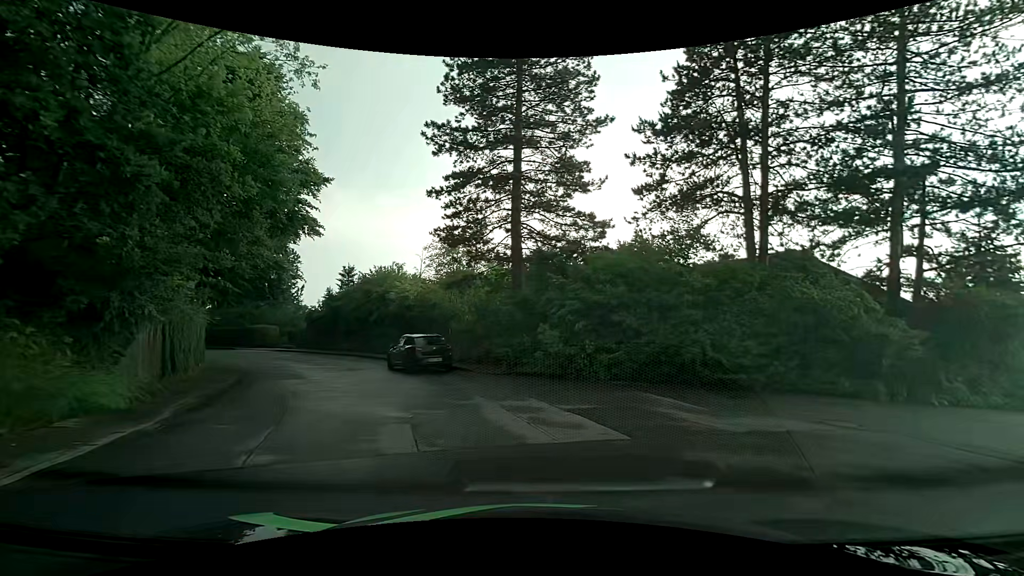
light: Day
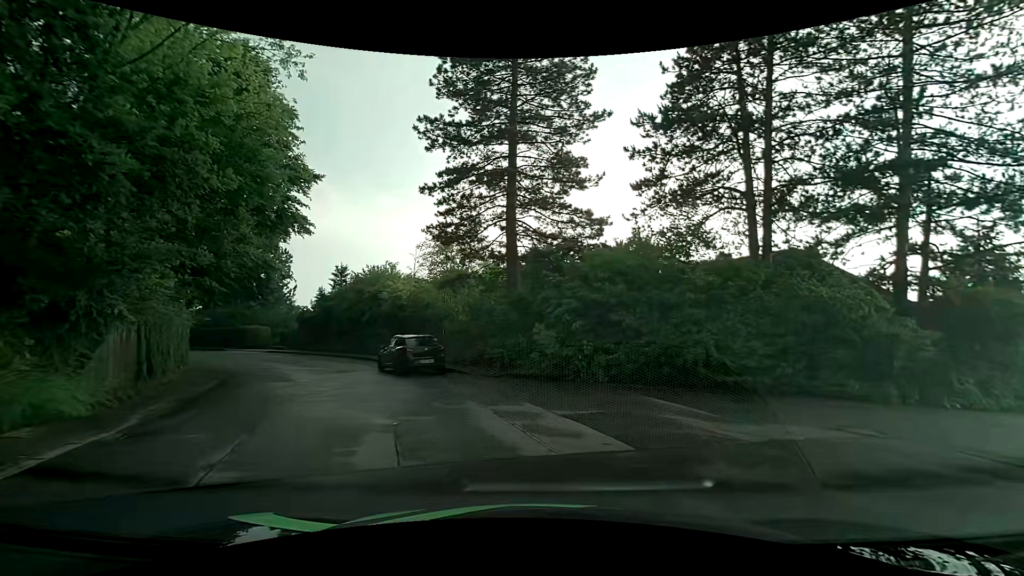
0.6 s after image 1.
(0.0, +0.7) m; 0°
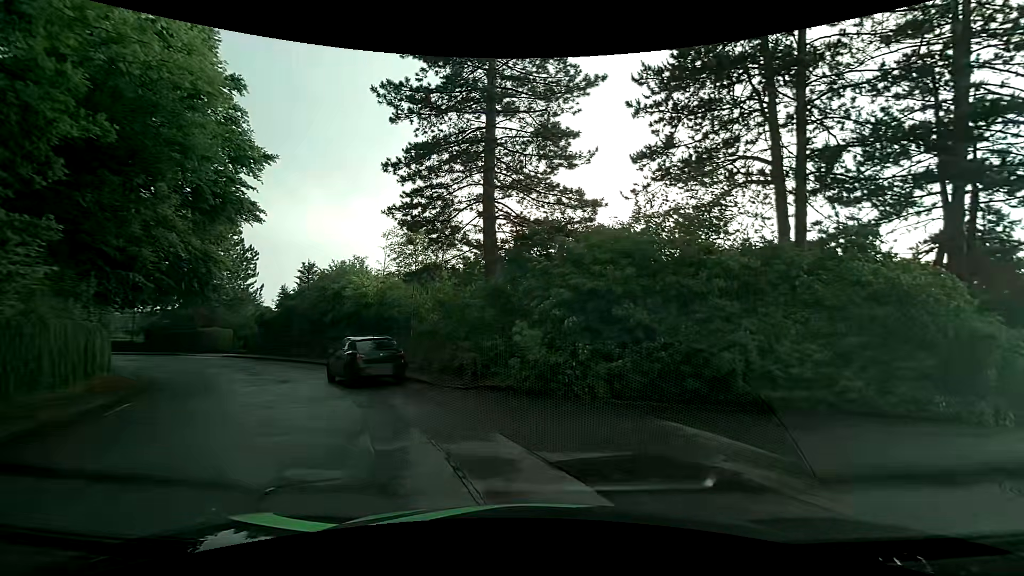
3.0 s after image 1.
(+0.2, +3.3) m; +4°
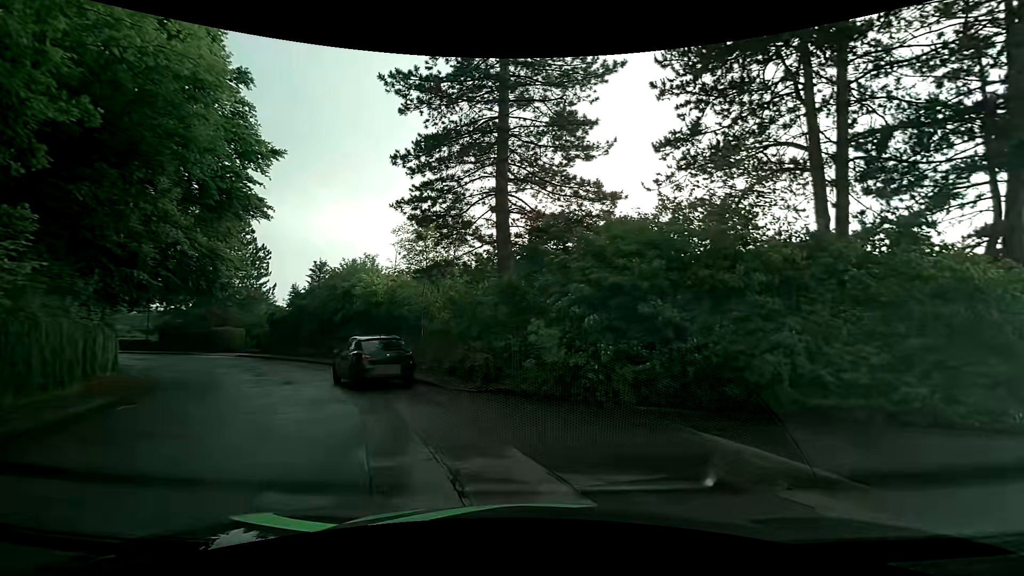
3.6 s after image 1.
(0.0, +0.9) m; 0°
